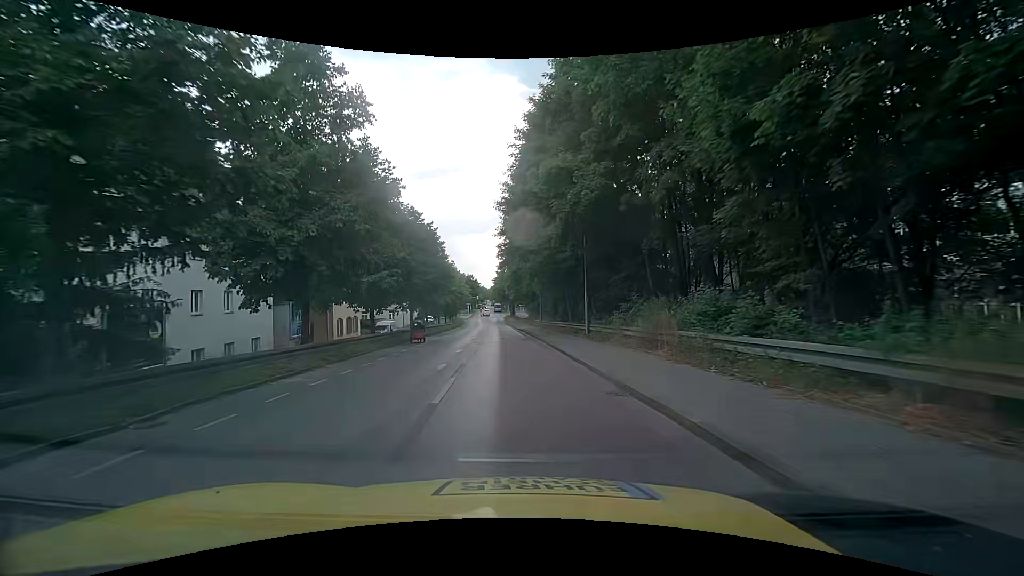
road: tertiary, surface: asphalt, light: Day
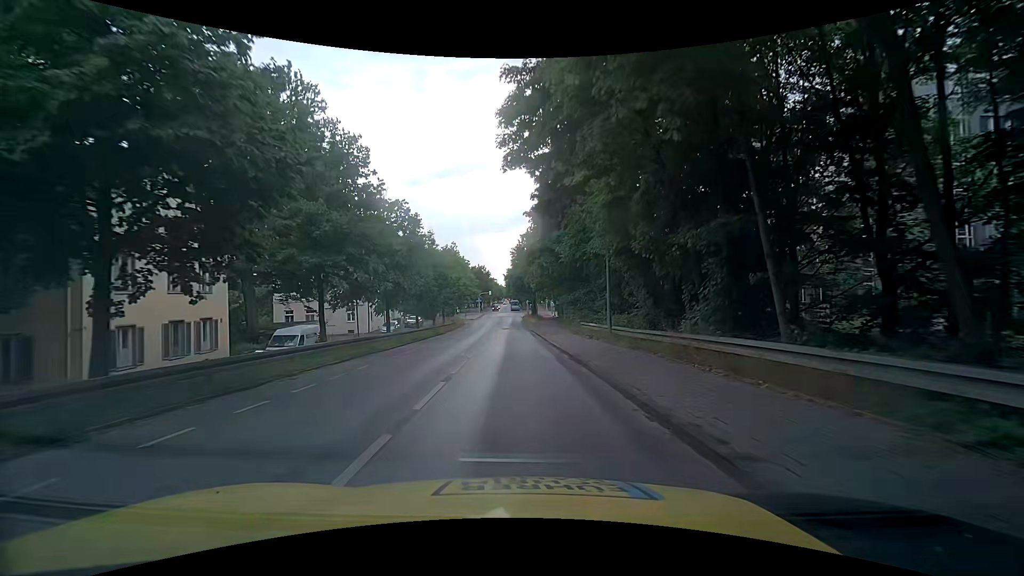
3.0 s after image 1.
(-1.1, +31.1) m; -3°
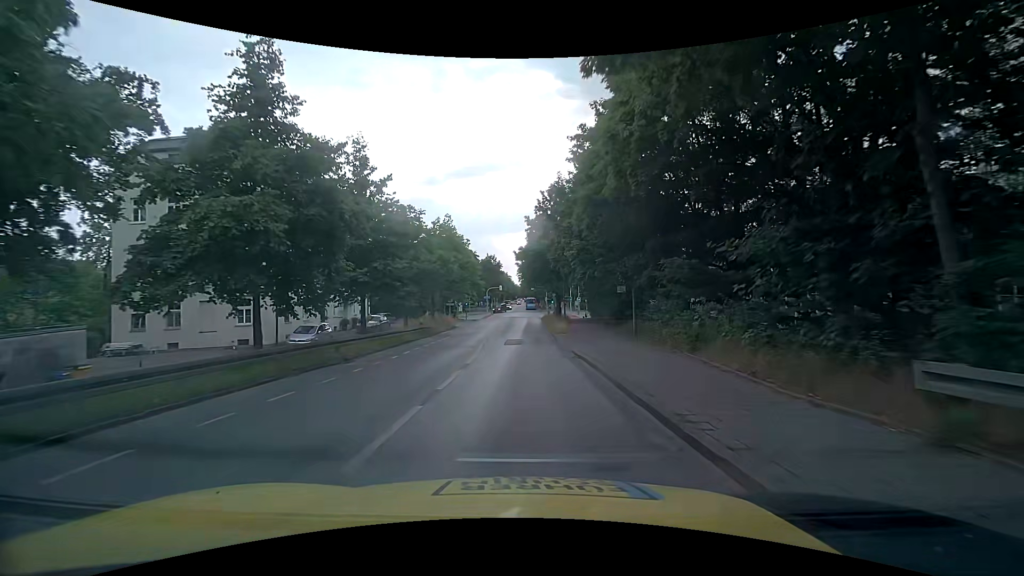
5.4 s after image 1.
(-0.2, +25.6) m; -2°
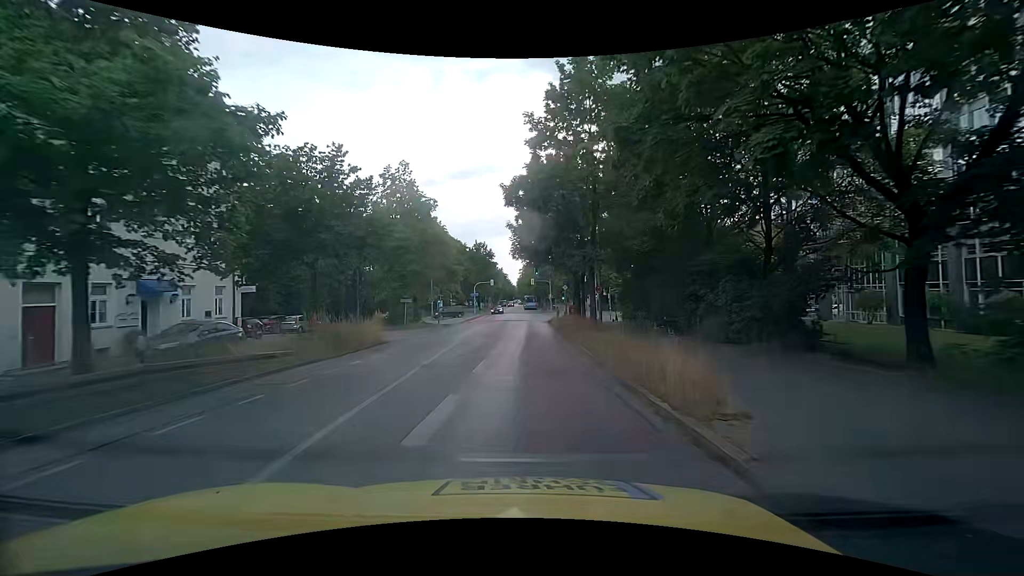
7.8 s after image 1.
(+0.4, +24.4) m; 0°
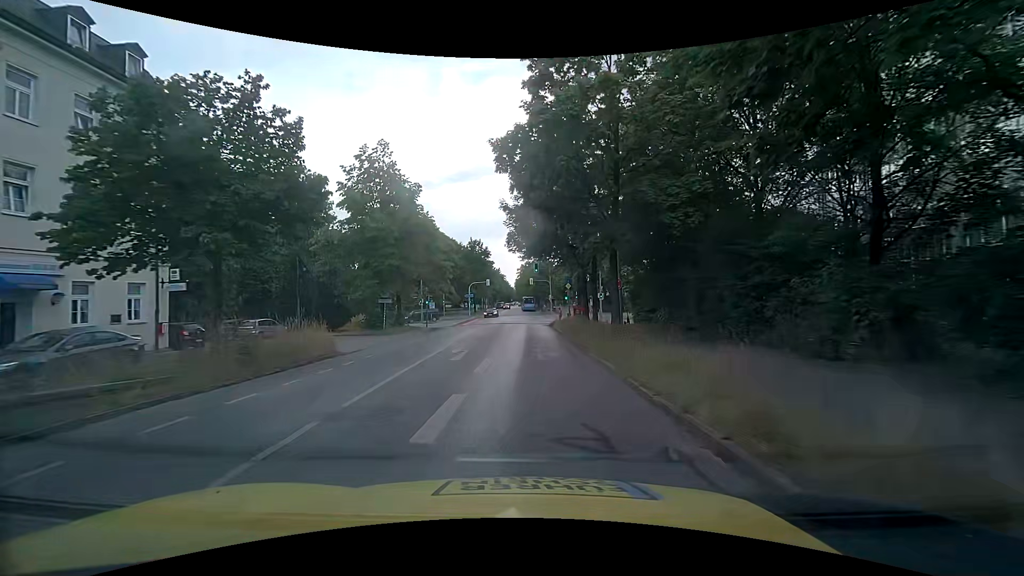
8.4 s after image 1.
(+0.1, +5.9) m; 0°
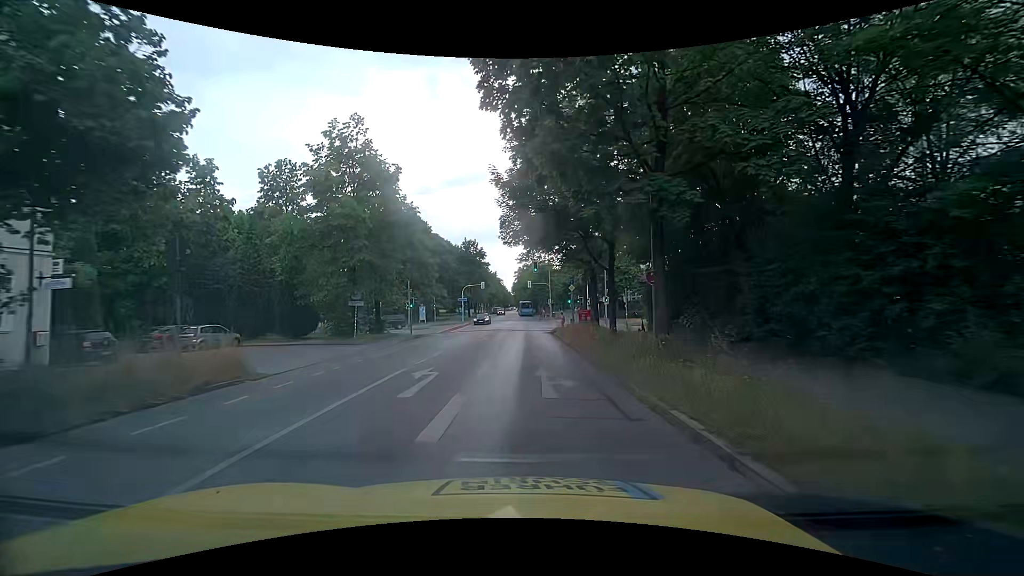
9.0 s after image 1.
(+0.1, +5.8) m; 0°
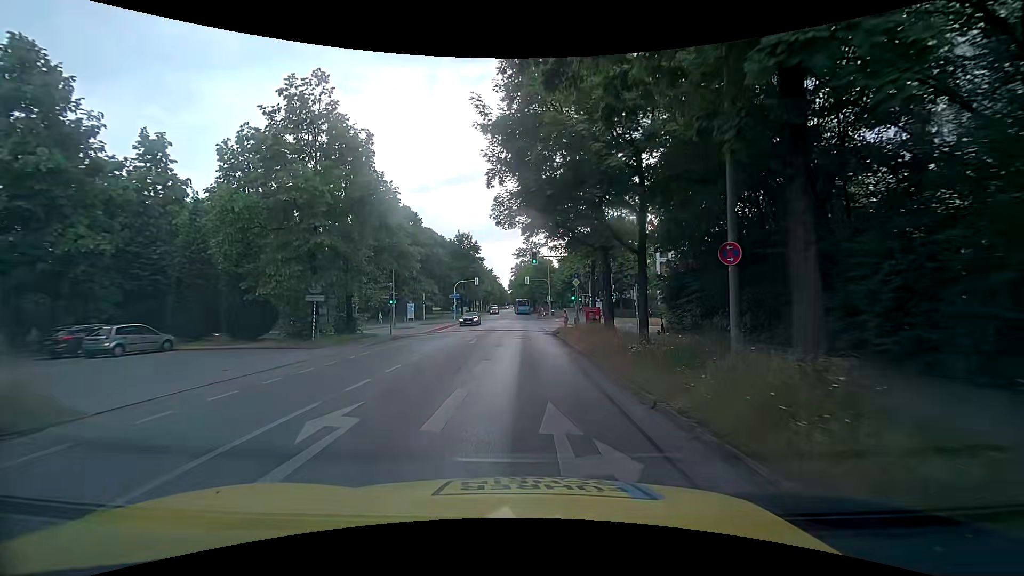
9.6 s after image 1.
(+0.1, +5.7) m; 0°
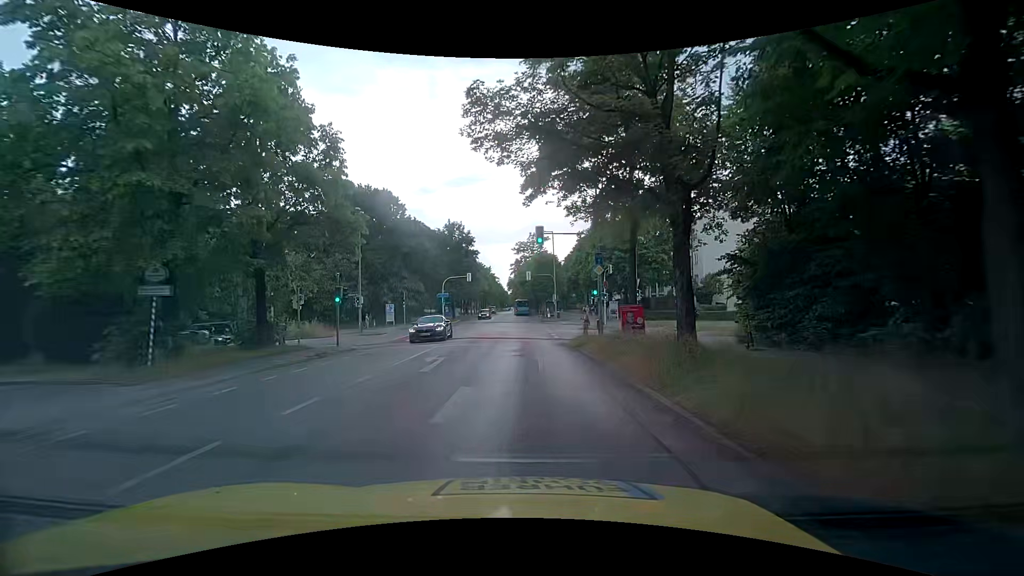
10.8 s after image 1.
(+0.3, +11.1) m; +1°
(0, +10) (0, +20) (0, +30) (0, +40) (0, +50) (0, +60) (0, +70) (0, +80) (0, +90) (0, +100) m
